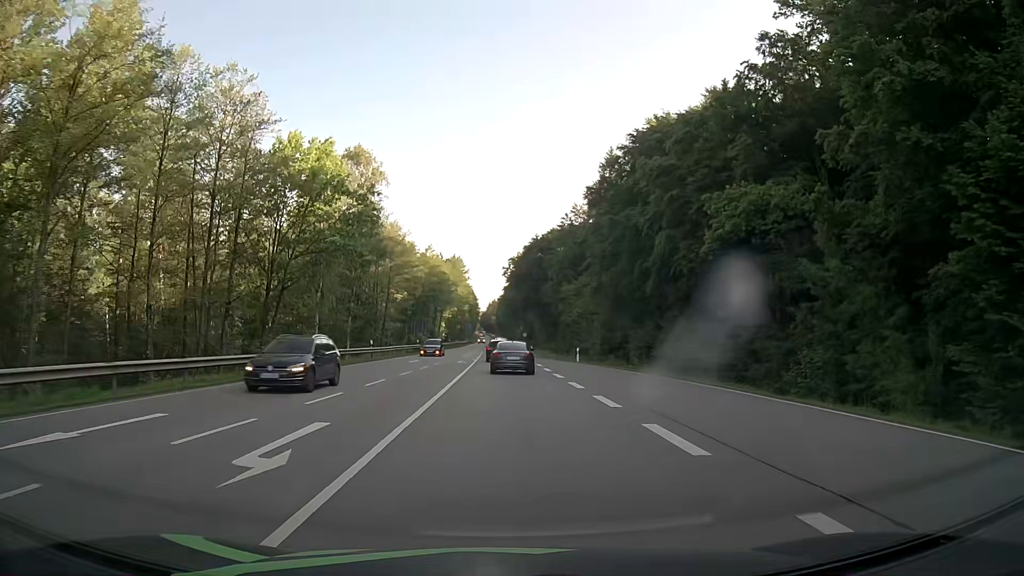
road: secondary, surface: asphalt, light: Day
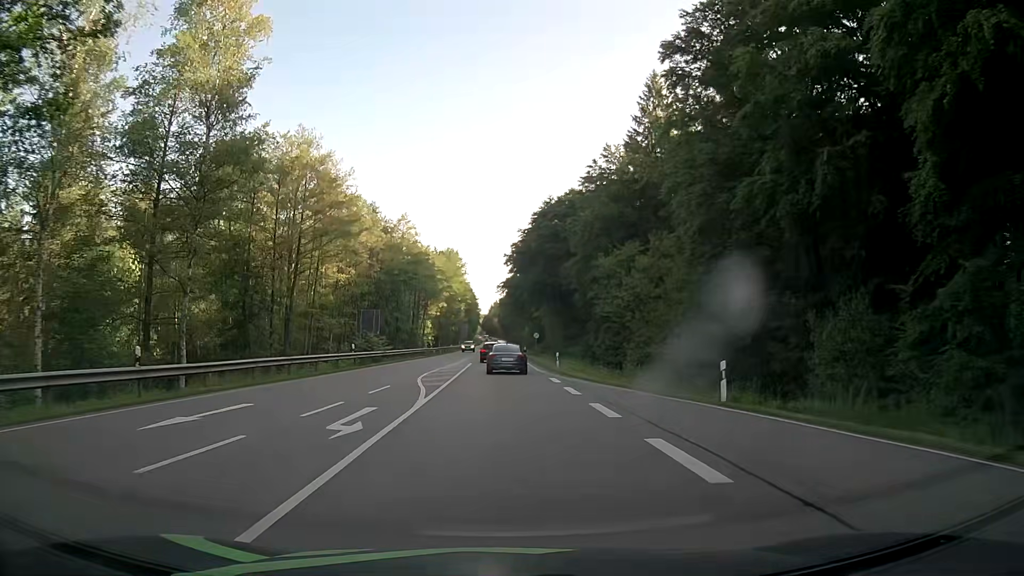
(-0.2, +31.7) m; 0°
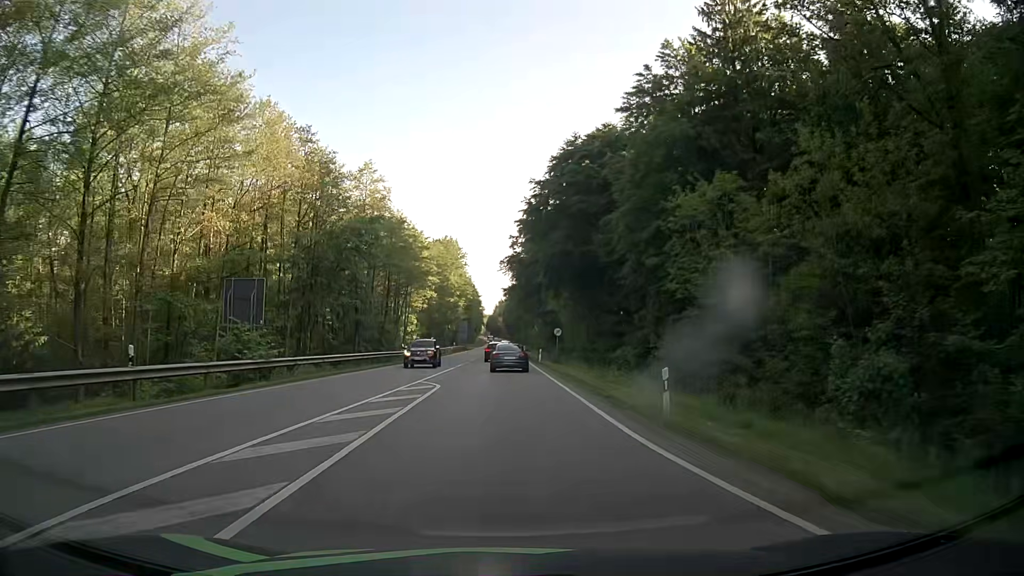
(-0.5, +25.4) m; -1°
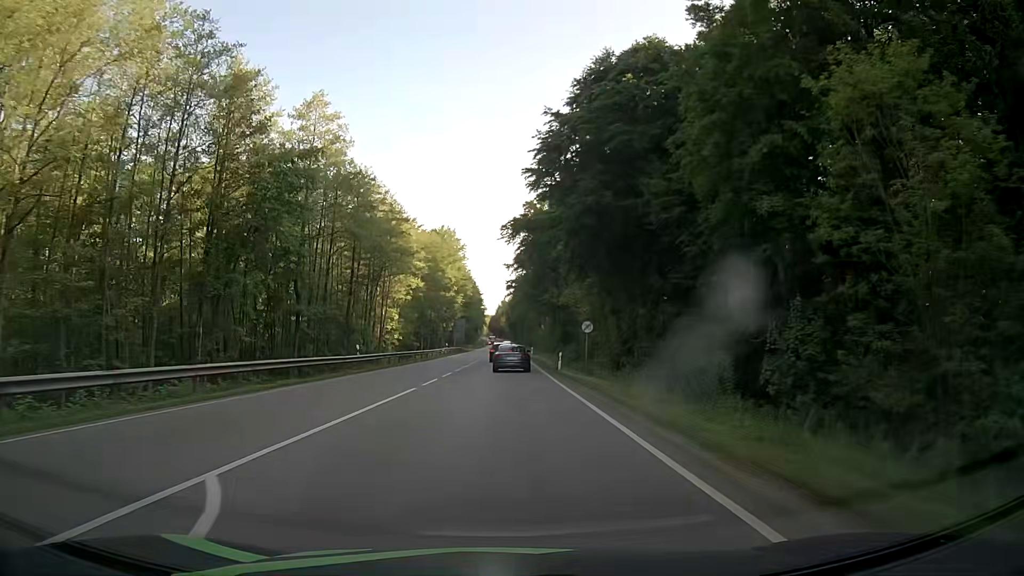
(-0.1, +17.7) m; 0°
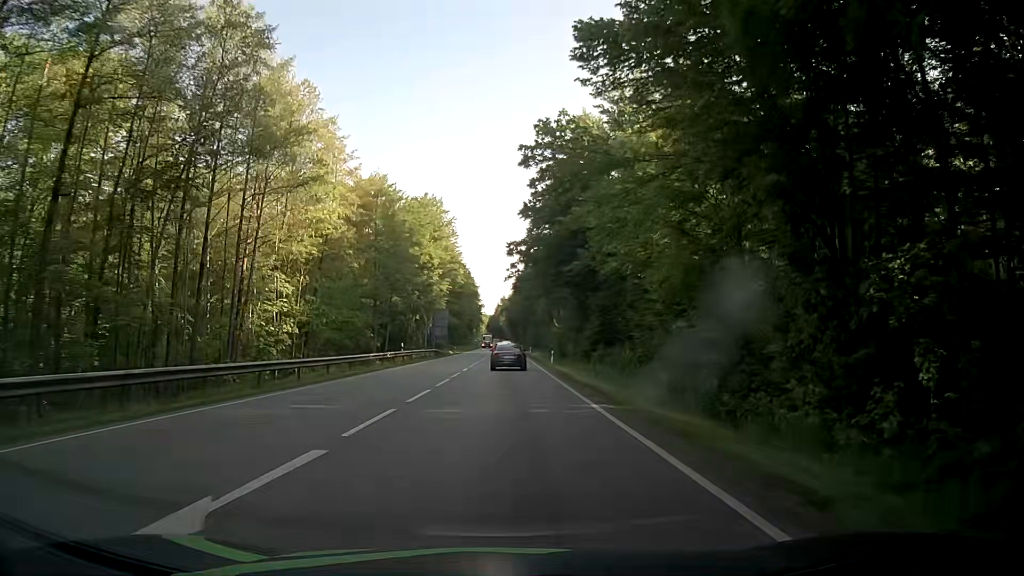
(-0.4, +36.9) m; -1°
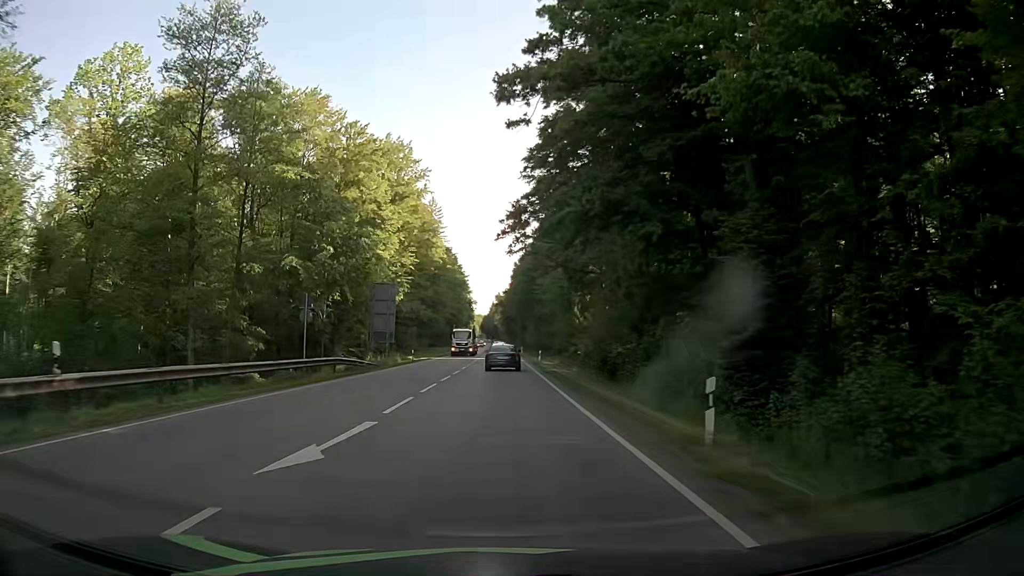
(+0.5, +38.6) m; +1°
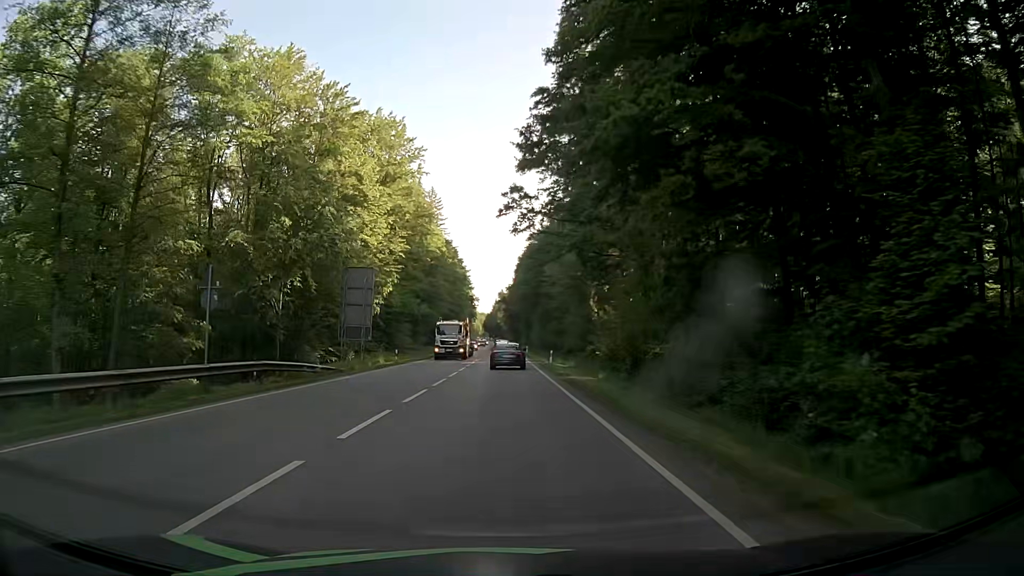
(0.0, +9.8) m; 0°
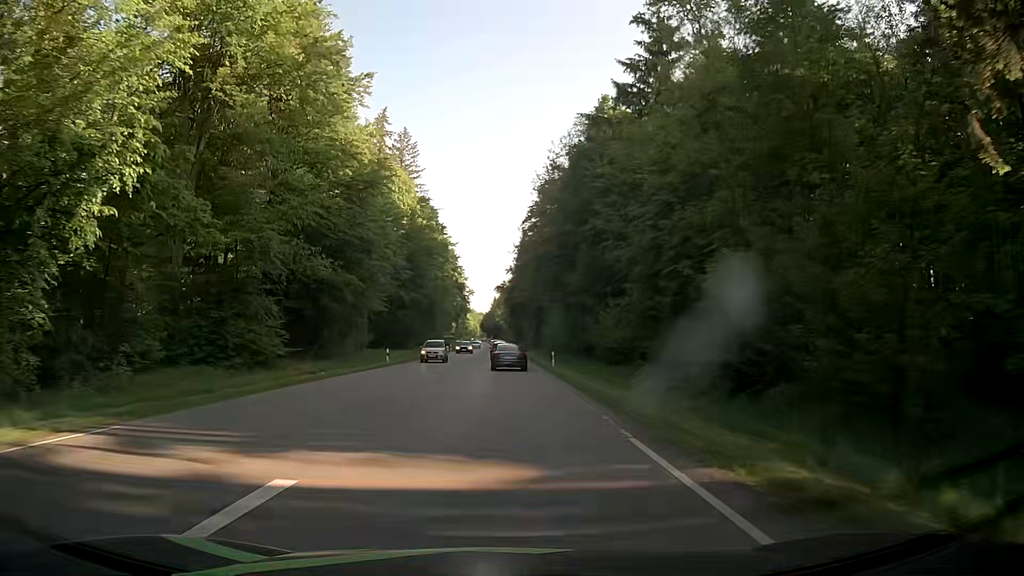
(-0.4, +49.4) m; 0°
(0, +10) (0, +20) (0, +30) (0, +40) (-1, +50) (-1, +60) (-1, +70) (-1, +80) (-1, +90) (-1, +100) m
